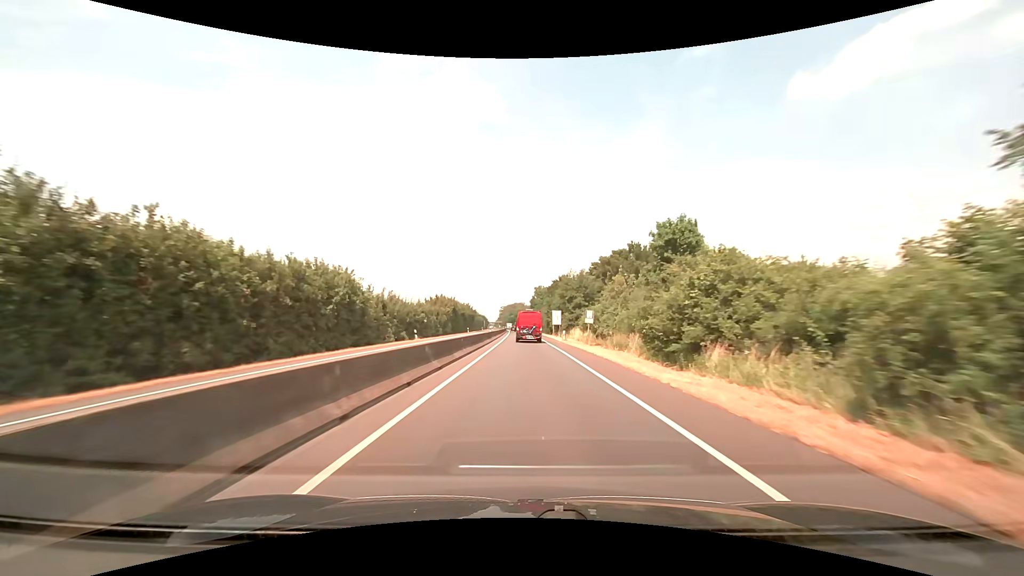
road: trunk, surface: asphalt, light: Day
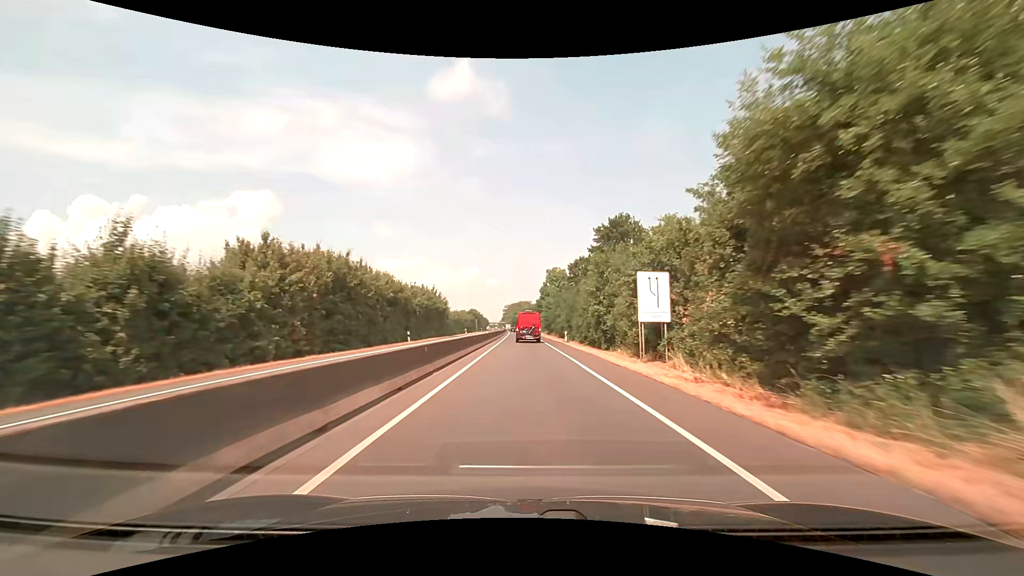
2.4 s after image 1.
(-0.2, +53.1) m; -1°
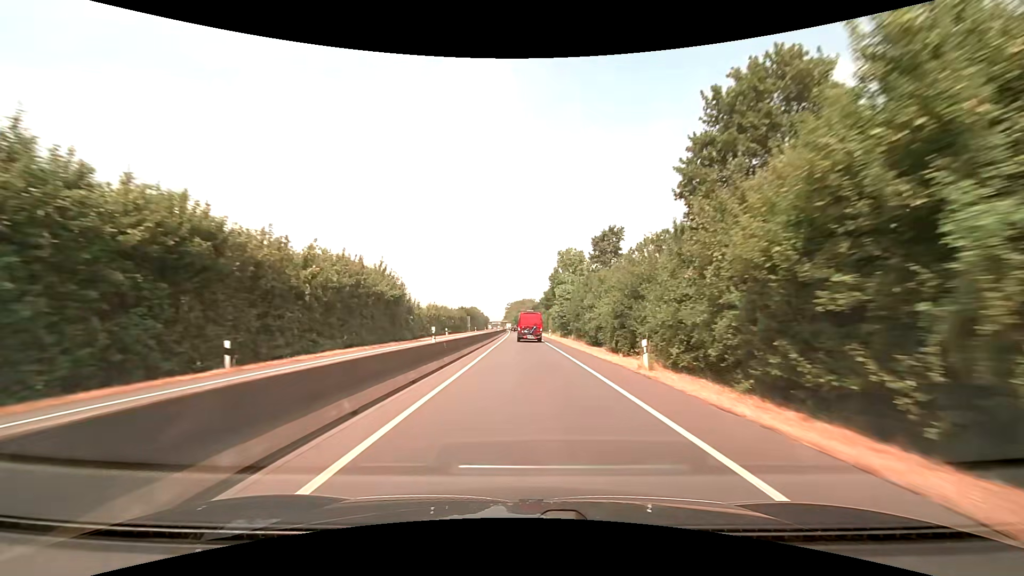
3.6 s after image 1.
(-0.2, +27.0) m; -1°
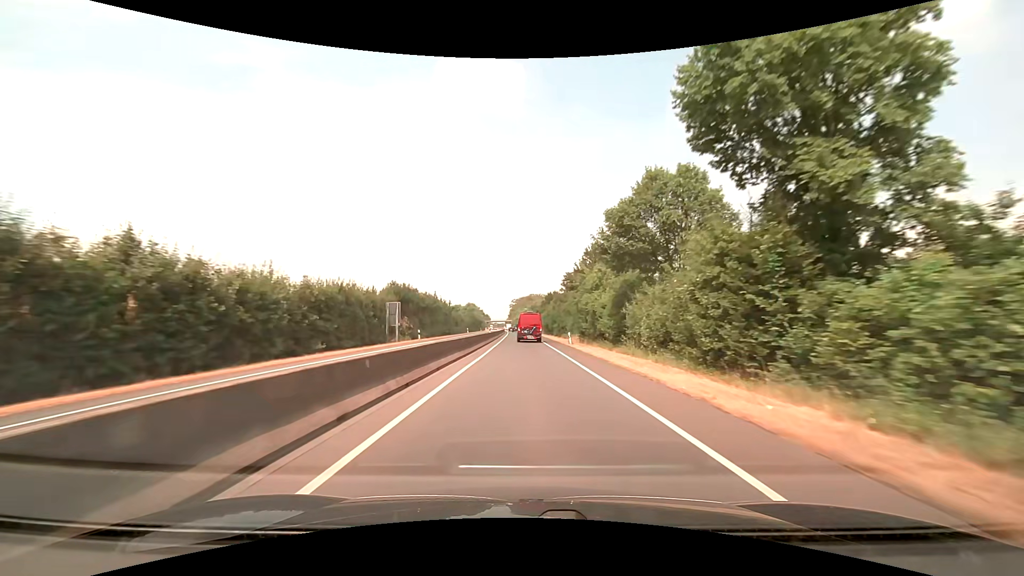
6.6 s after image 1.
(-0.3, +68.9) m; -1°
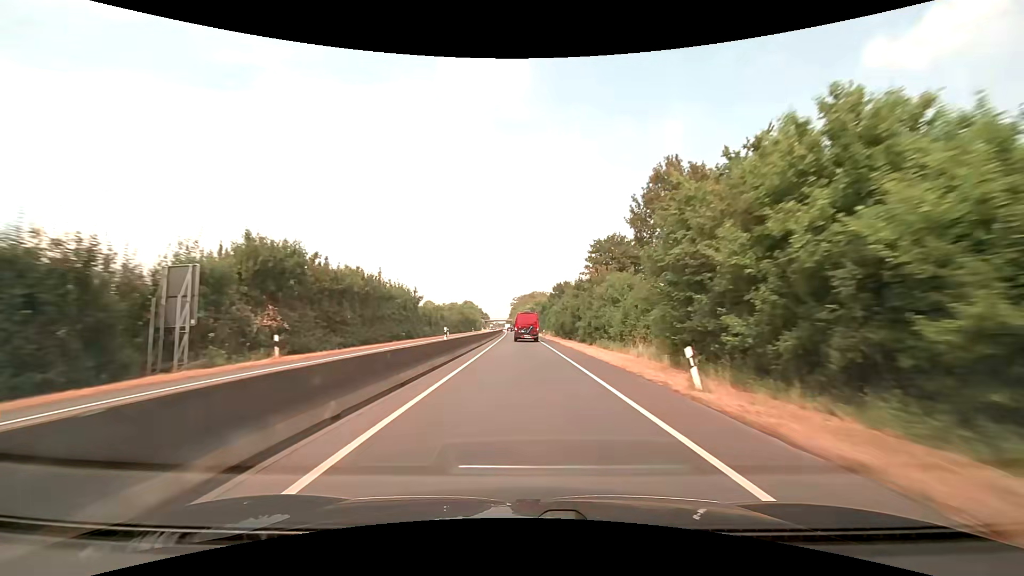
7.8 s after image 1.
(0.0, +28.2) m; 0°
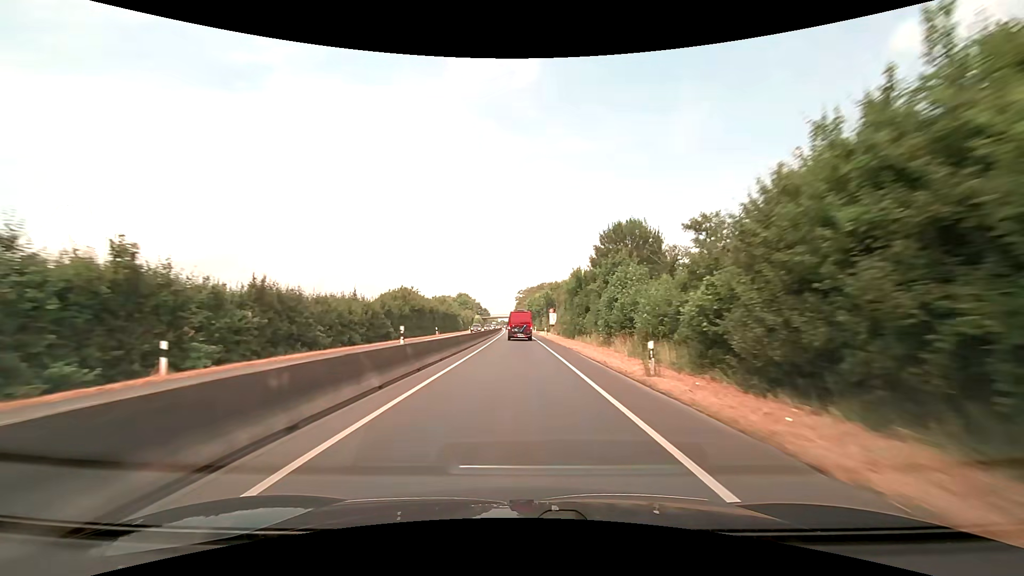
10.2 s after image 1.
(-0.3, +57.0) m; -1°
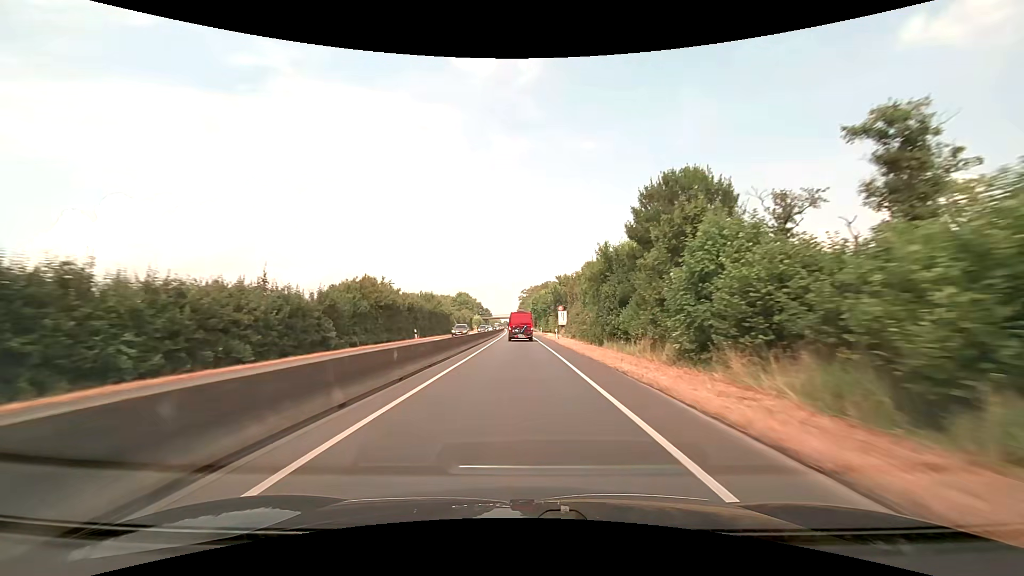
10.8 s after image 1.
(-0.1, +14.3) m; 0°
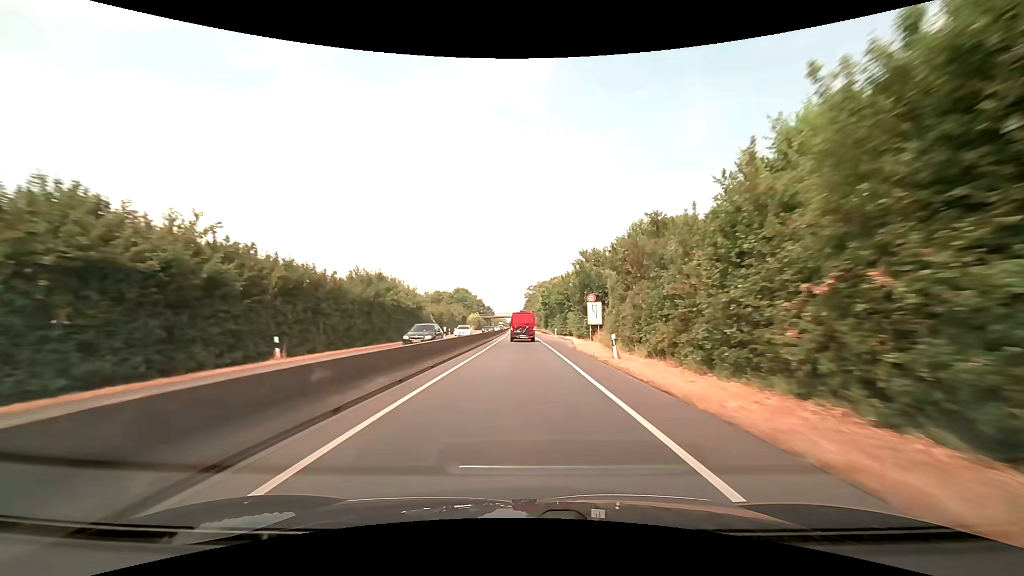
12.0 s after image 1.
(-0.2, +28.6) m; -1°
(0, +10) (0, +20) (0, +30) (0, +40) (0, +50) (-1, +60) (-1, +70) (-1, +80) (-1, +90) (-1, +100) m
